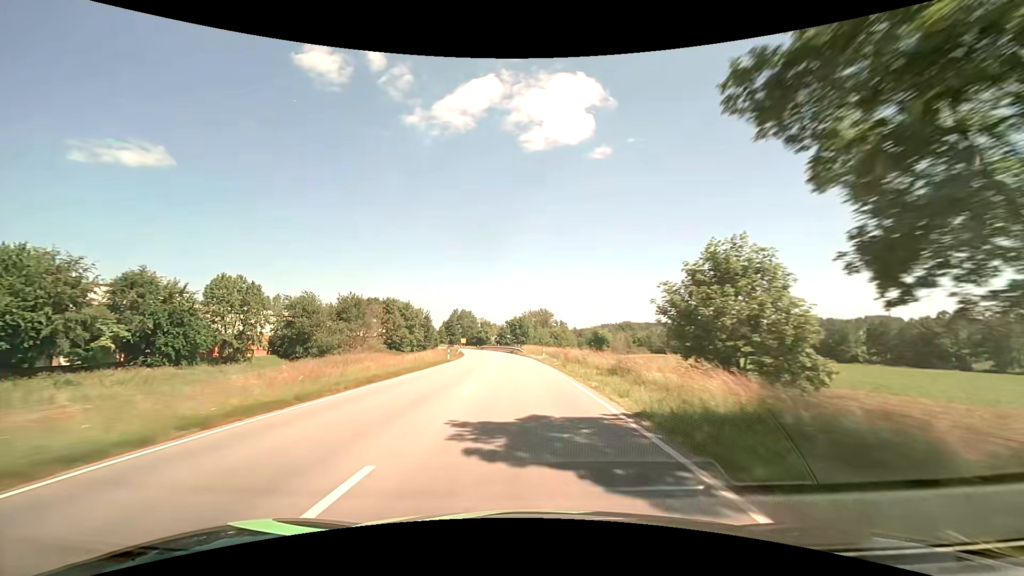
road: secondary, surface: asphalt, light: Day
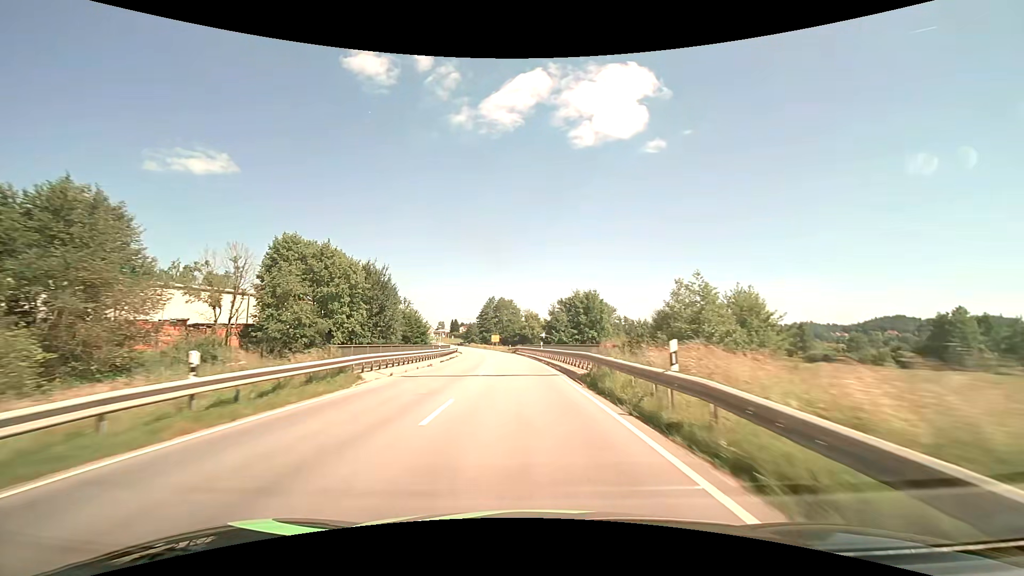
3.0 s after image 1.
(-3.4, +65.5) m; -6°
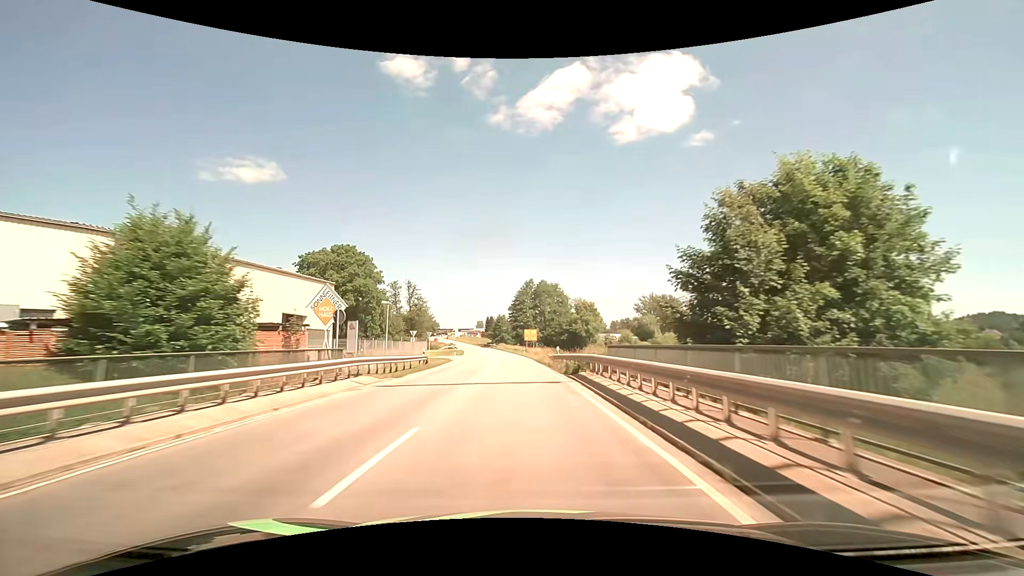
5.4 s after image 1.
(-2.3, +53.2) m; -5°
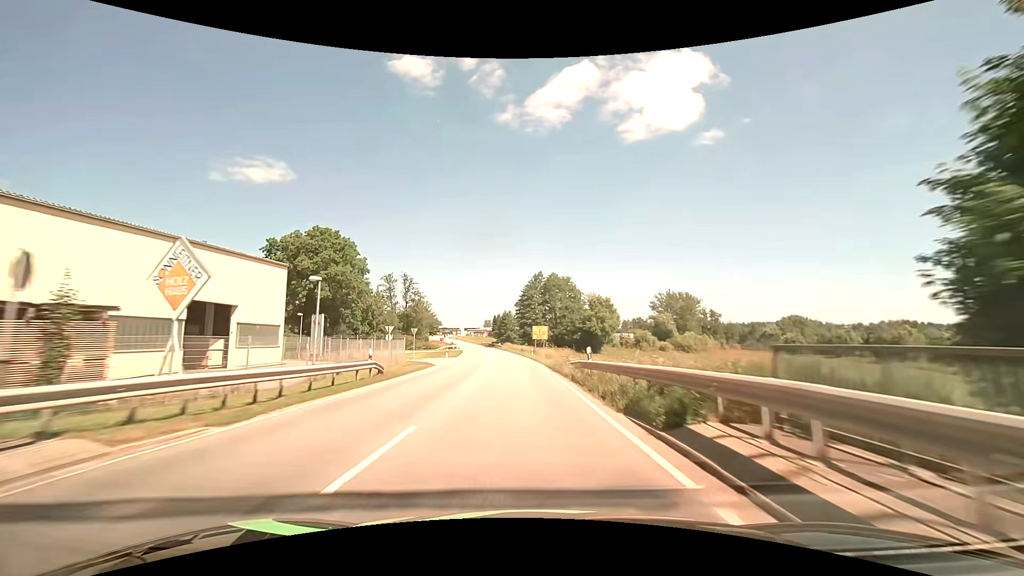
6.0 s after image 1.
(-0.1, +13.3) m; -1°
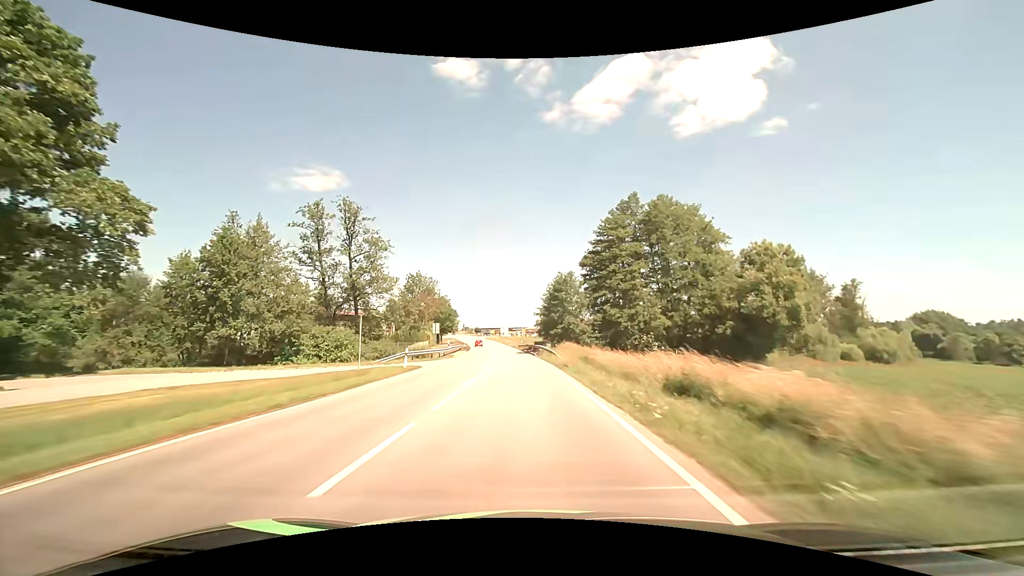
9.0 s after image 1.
(-3.7, +66.0) m; -6°
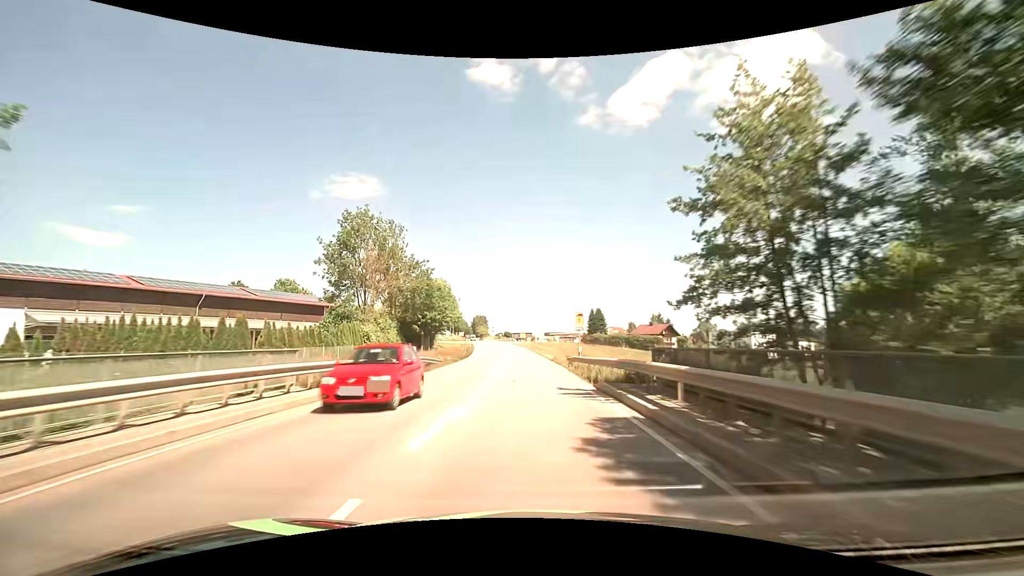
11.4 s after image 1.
(-2.2, +51.8) m; -4°
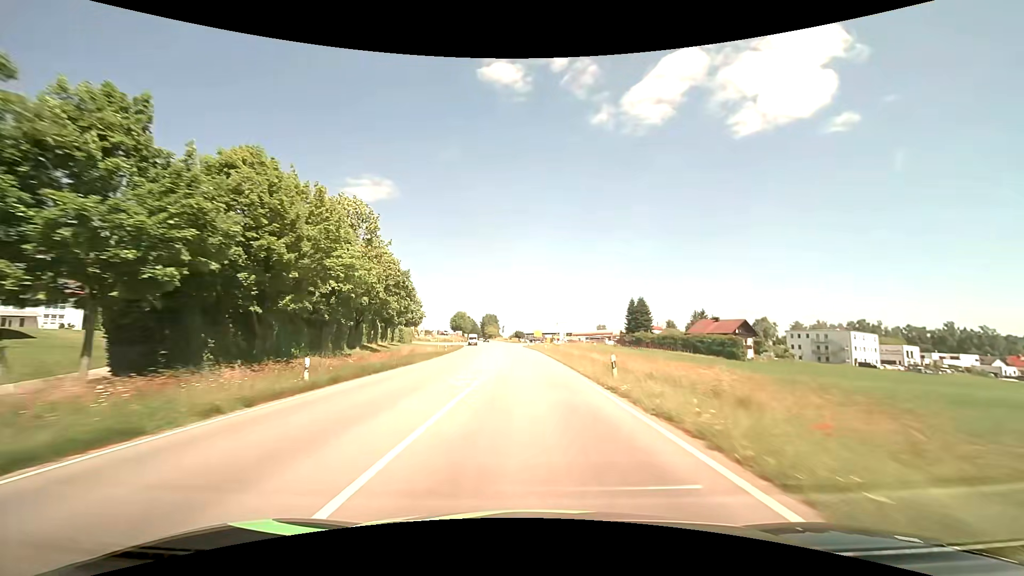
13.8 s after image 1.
(-0.9, +50.8) m; -2°
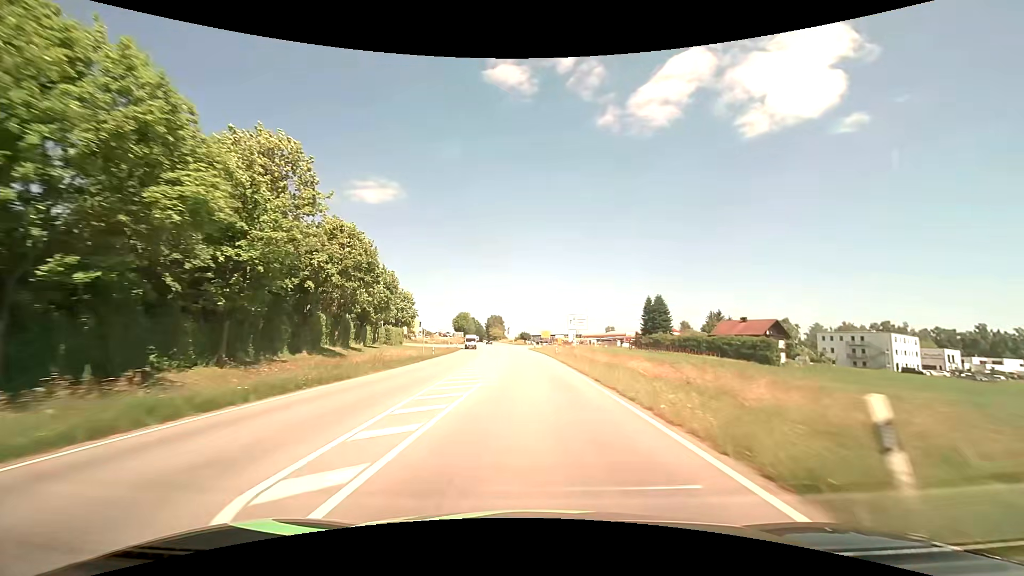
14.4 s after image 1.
(-0.1, +12.6) m; 0°
(0, +10) (0, +20) (0, +30) (-1, +40) (-1, +50) (-1, +60) (-2, +70) (-3, +80) (-3, +90) (-4, +100) m
